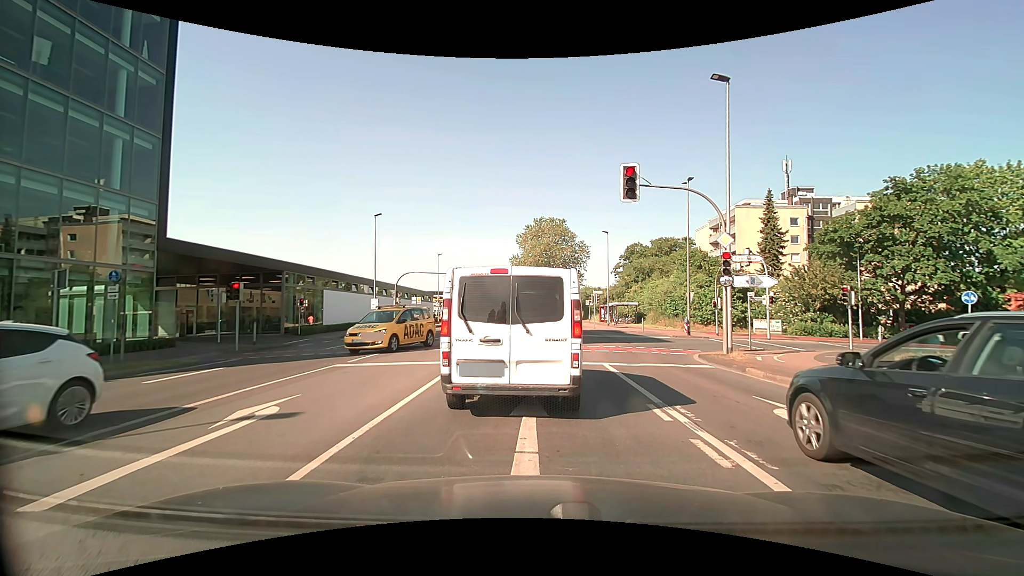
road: secondary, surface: asphalt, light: Day
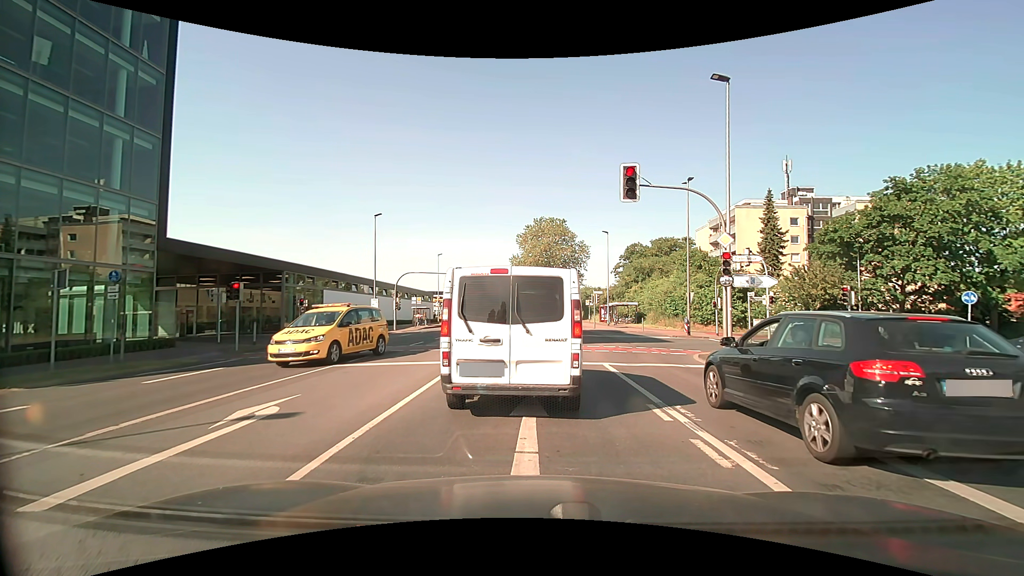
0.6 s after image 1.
(0.0, 0.0) m; 0°
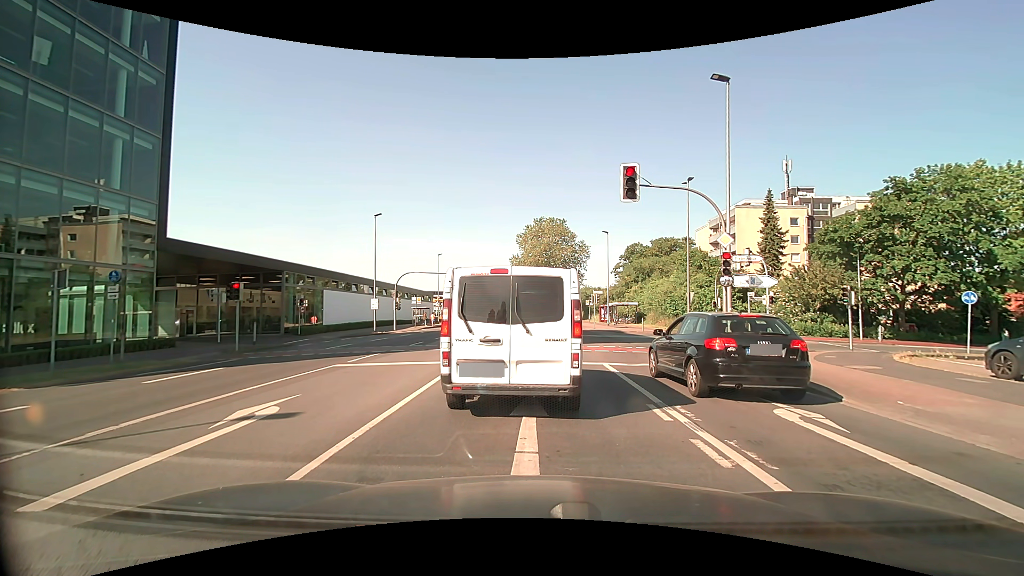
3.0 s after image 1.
(0.0, 0.0) m; 0°
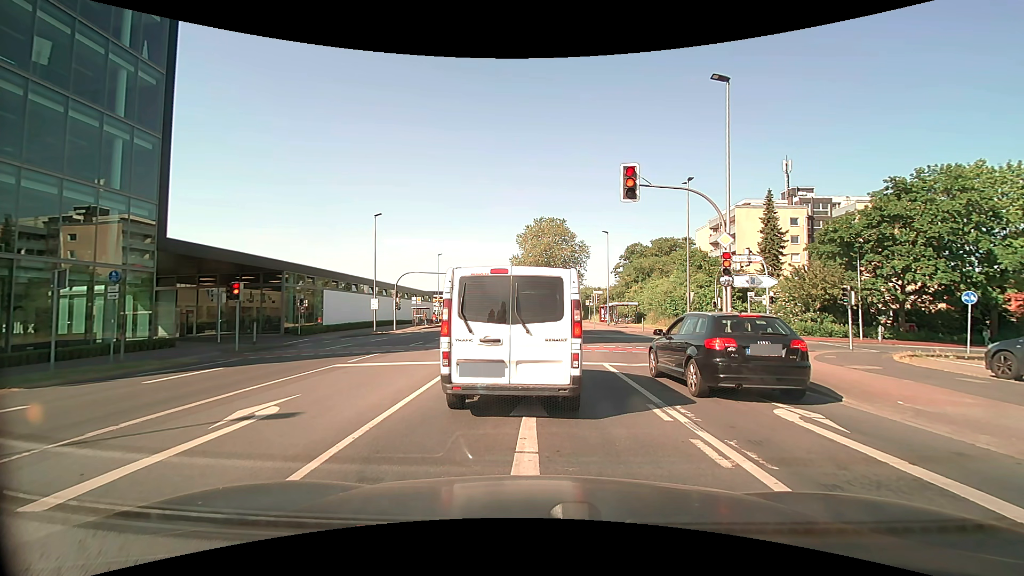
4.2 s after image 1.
(0.0, 0.0) m; 0°
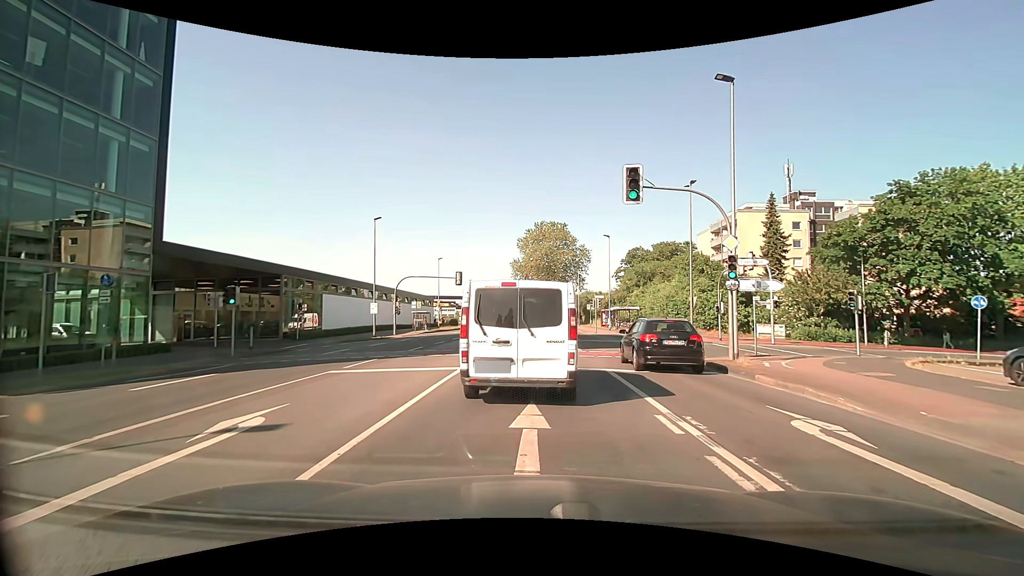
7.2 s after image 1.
(0.0, +0.4) m; 0°
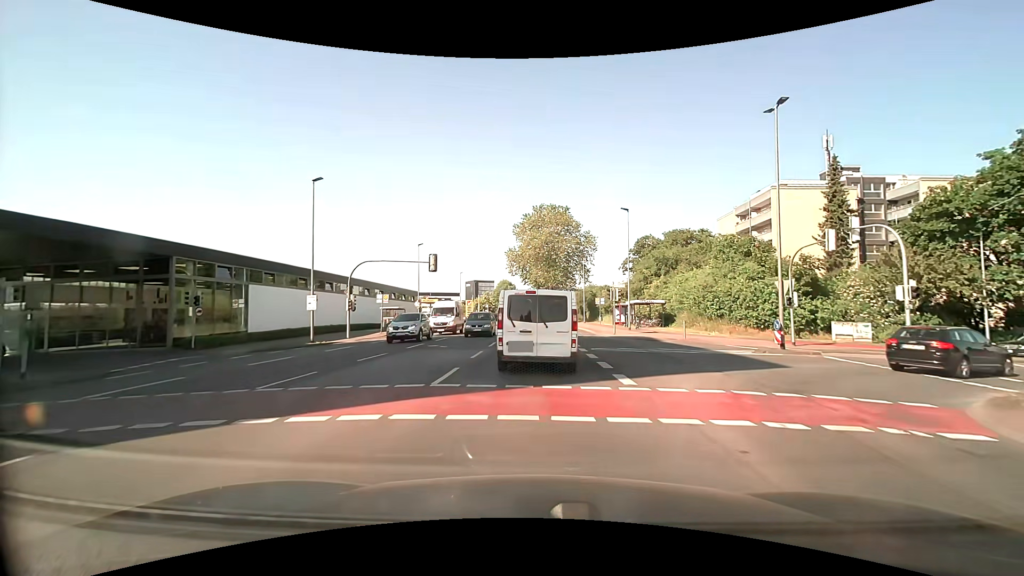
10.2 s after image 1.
(-0.4, +12.5) m; -1°
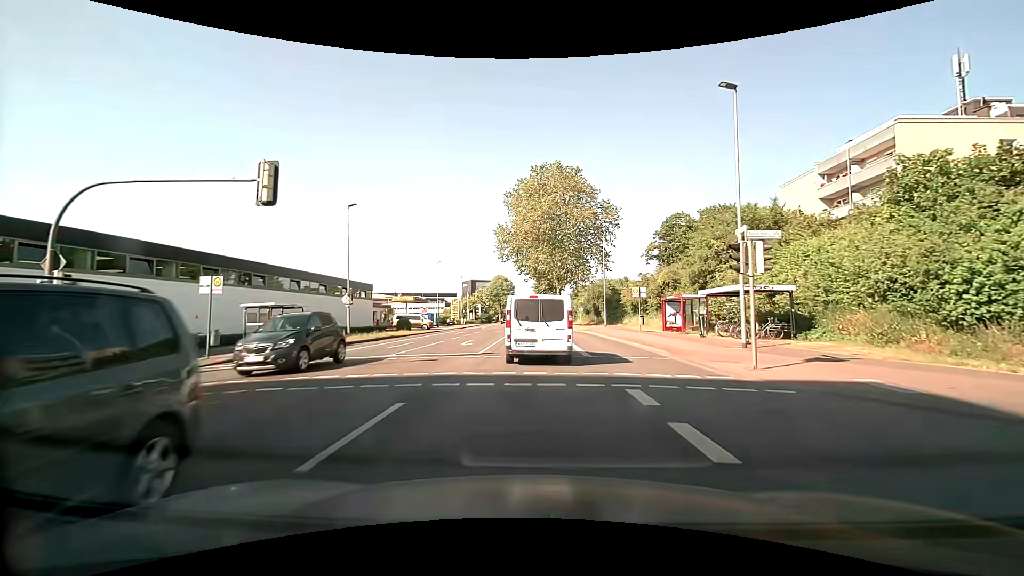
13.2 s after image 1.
(+0.1, +23.7) m; 0°
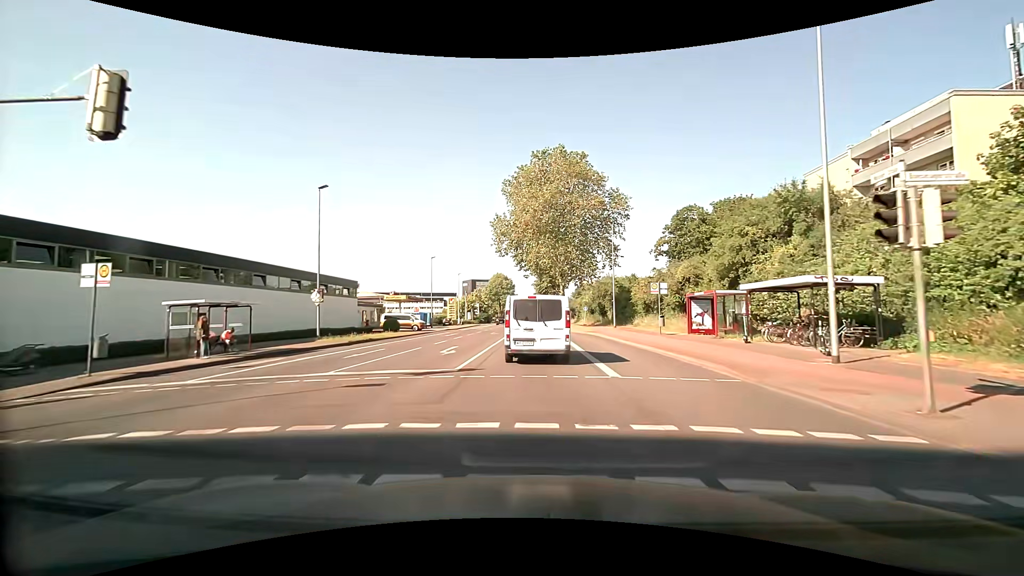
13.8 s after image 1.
(0.0, +5.7) m; 0°
(0, +10) (0, +20) (0, +30) (0, +40) (0, +50) (0, +60) (0, +70) (0, +80) (0, +90) (0, +100) m
